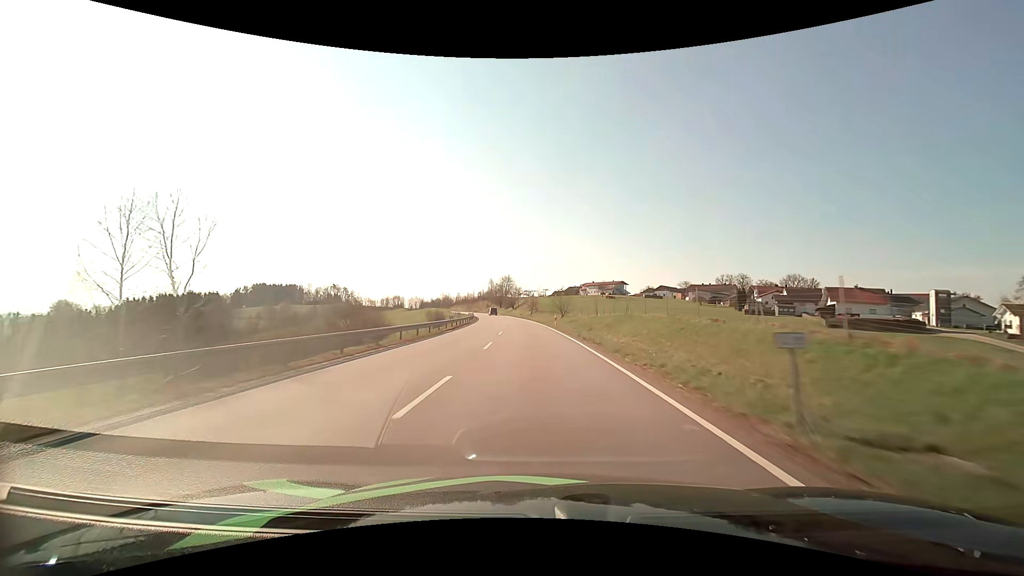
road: primary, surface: asphalt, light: Day
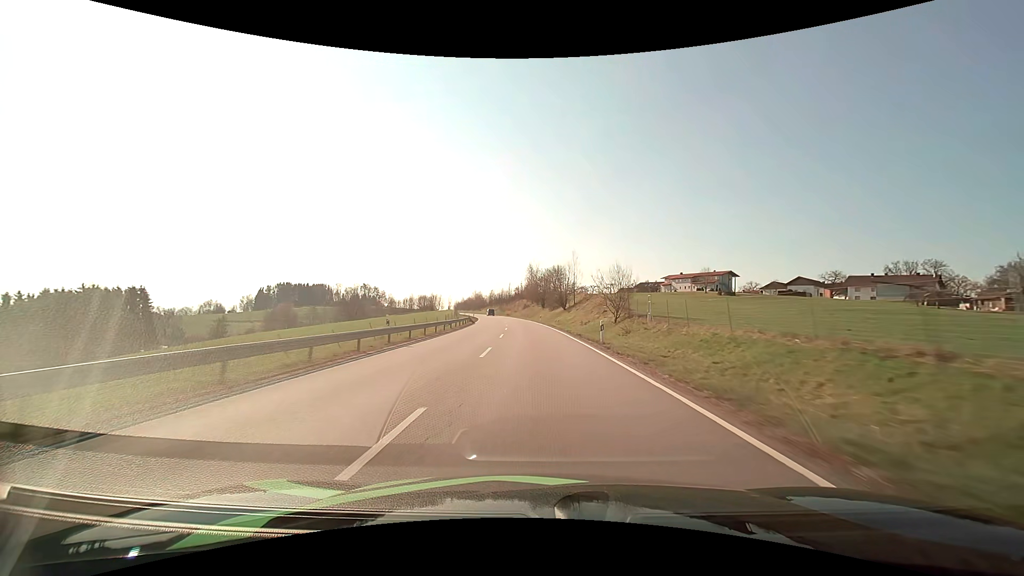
(-3.8, +75.9) m; -6°
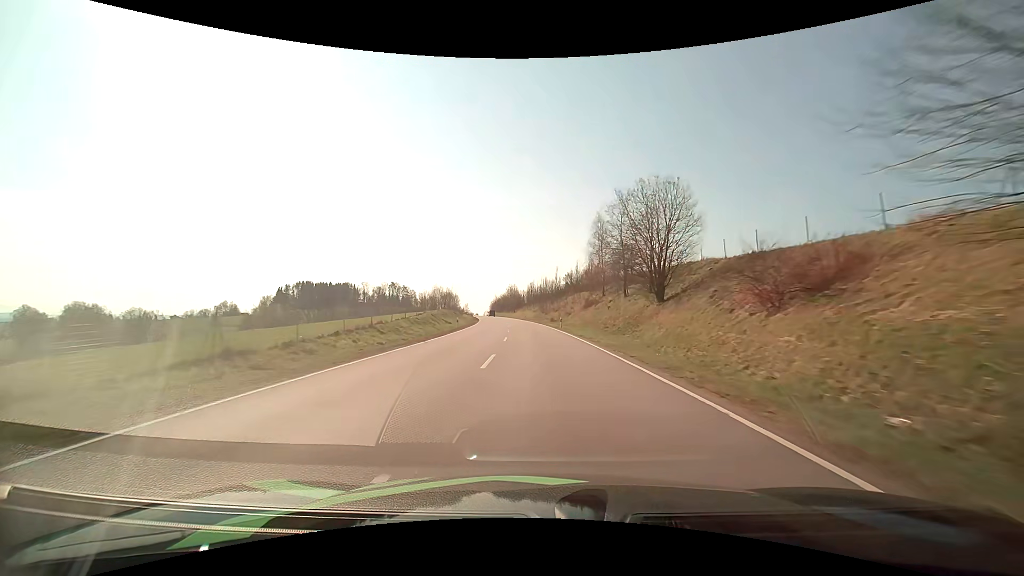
(-3.9, +75.3) m; -6°
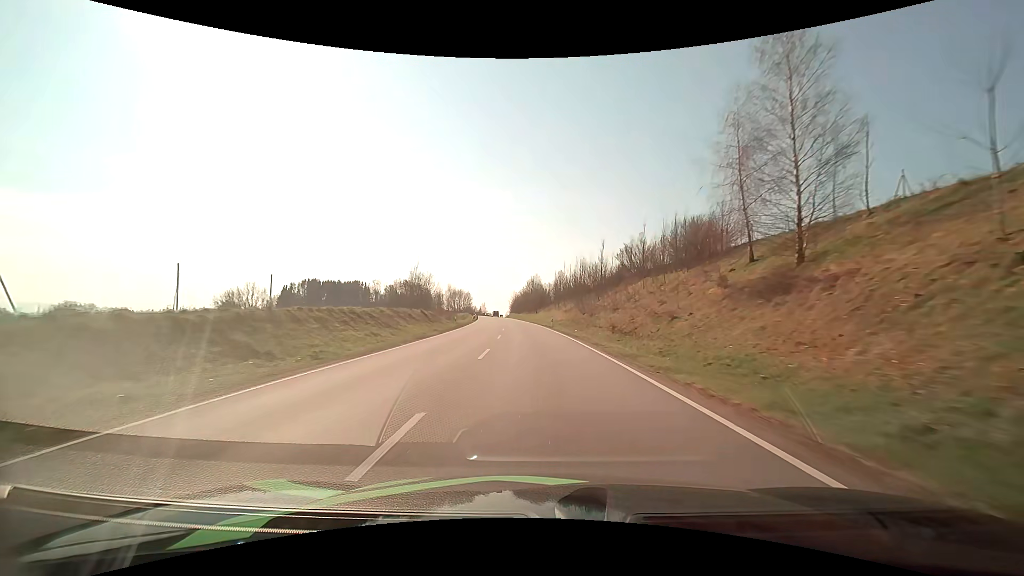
(-1.2, +45.9) m; -3°
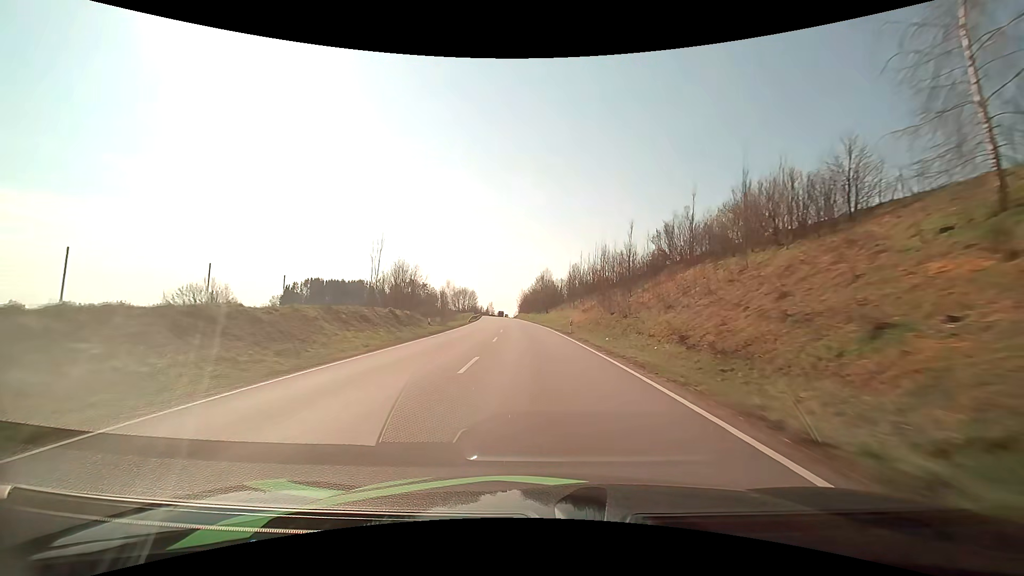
(-0.1, +15.4) m; -1°
